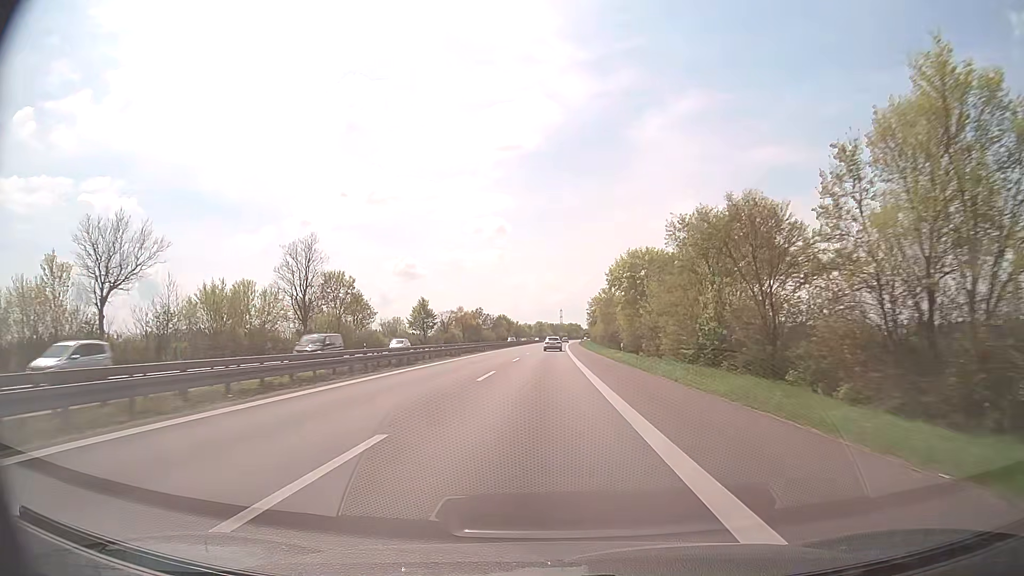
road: trunk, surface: asphalt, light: Day
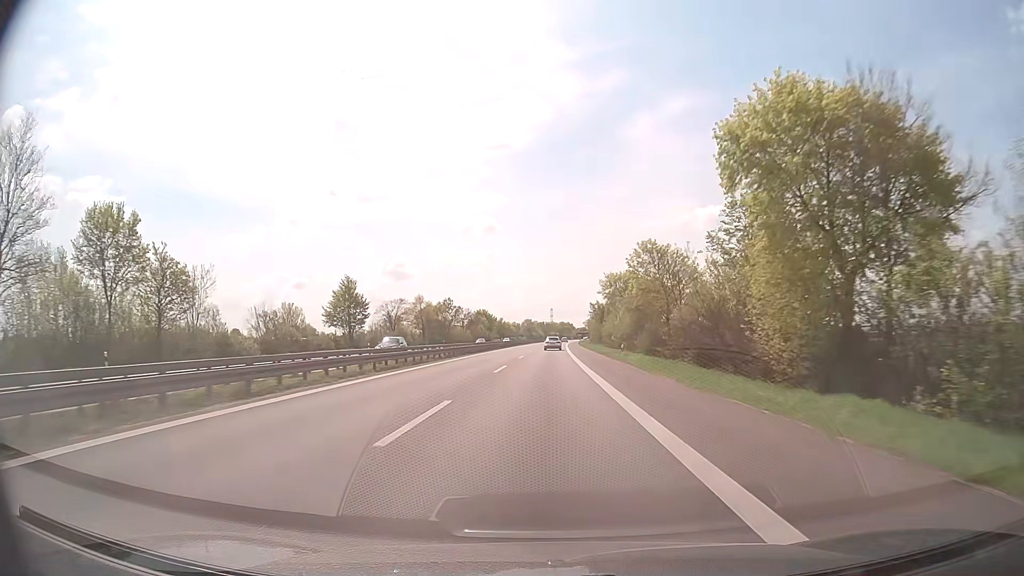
(+0.1, +49.2) m; +1°
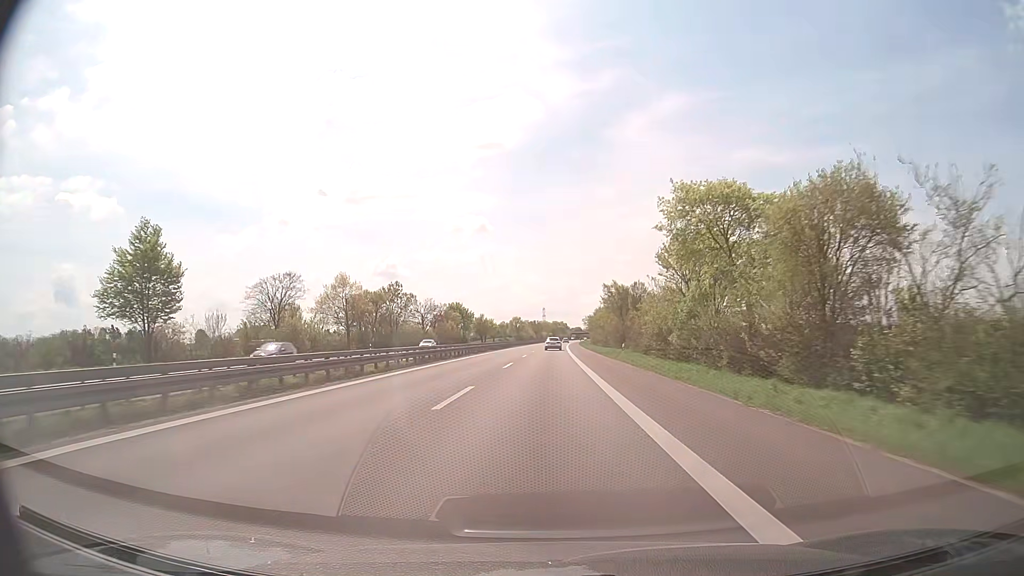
(+0.4, +49.9) m; +1°
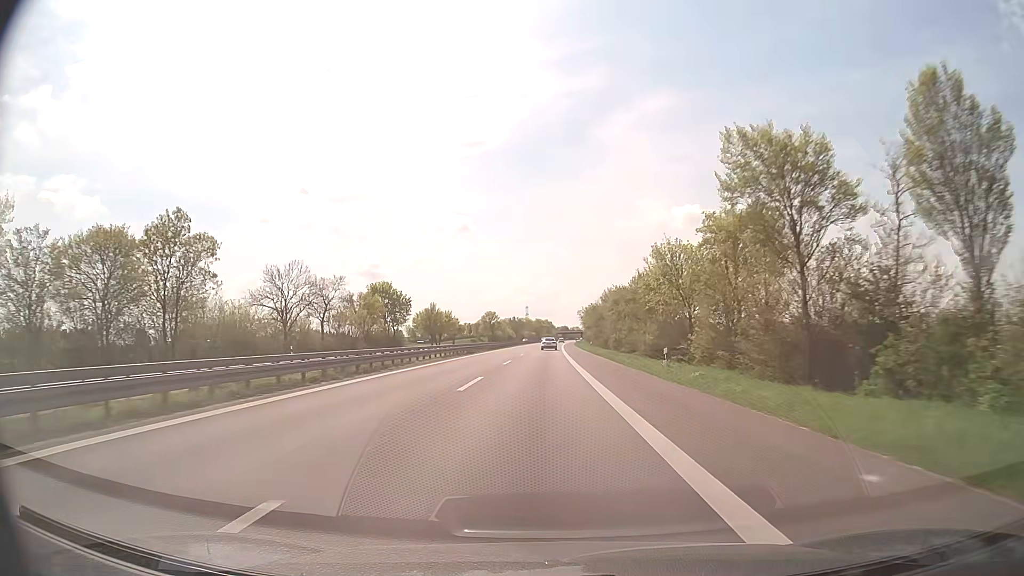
(+0.7, +67.8) m; +1°
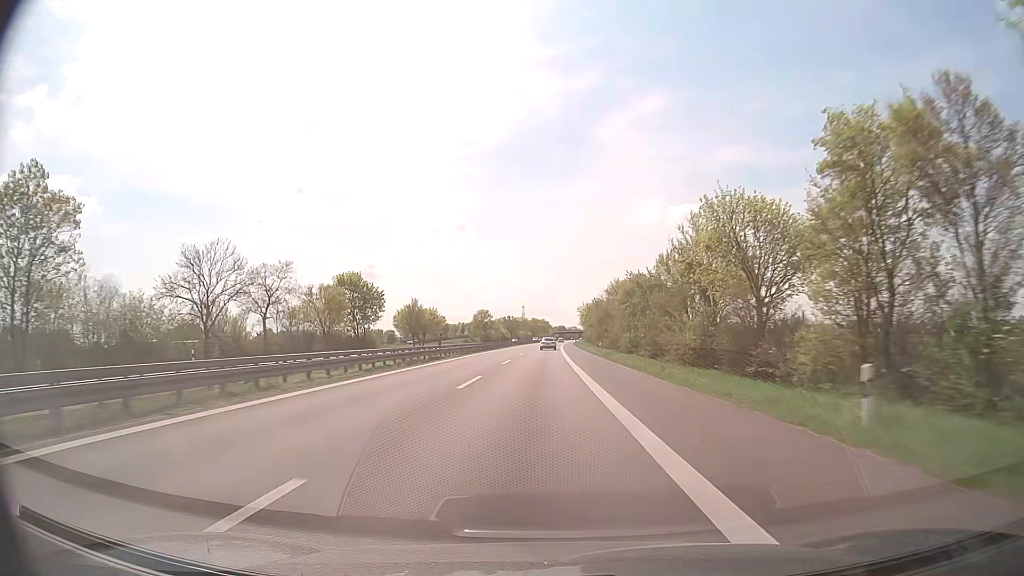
(0.0, +17.2) m; 0°
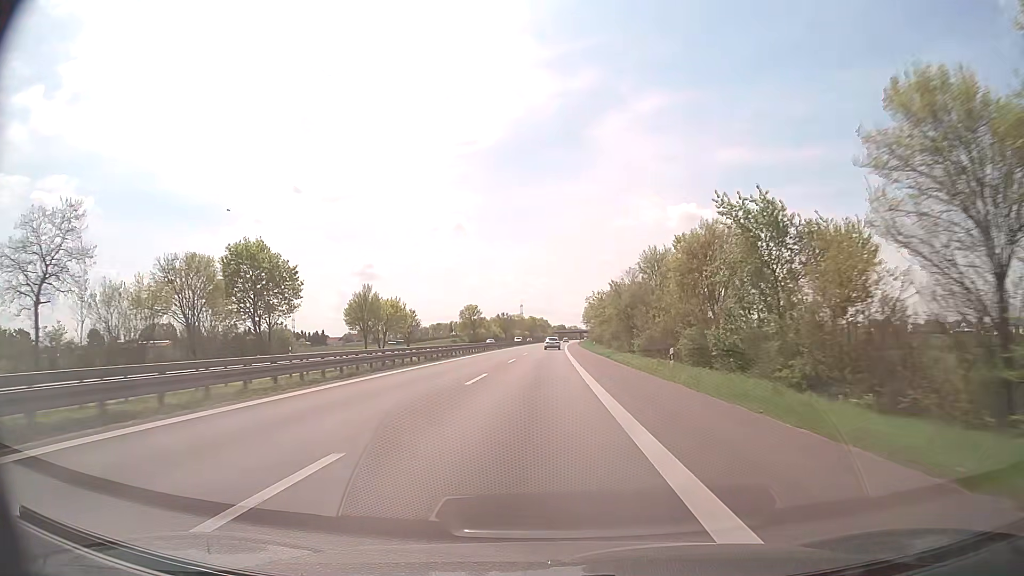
(+0.1, +34.8) m; 0°
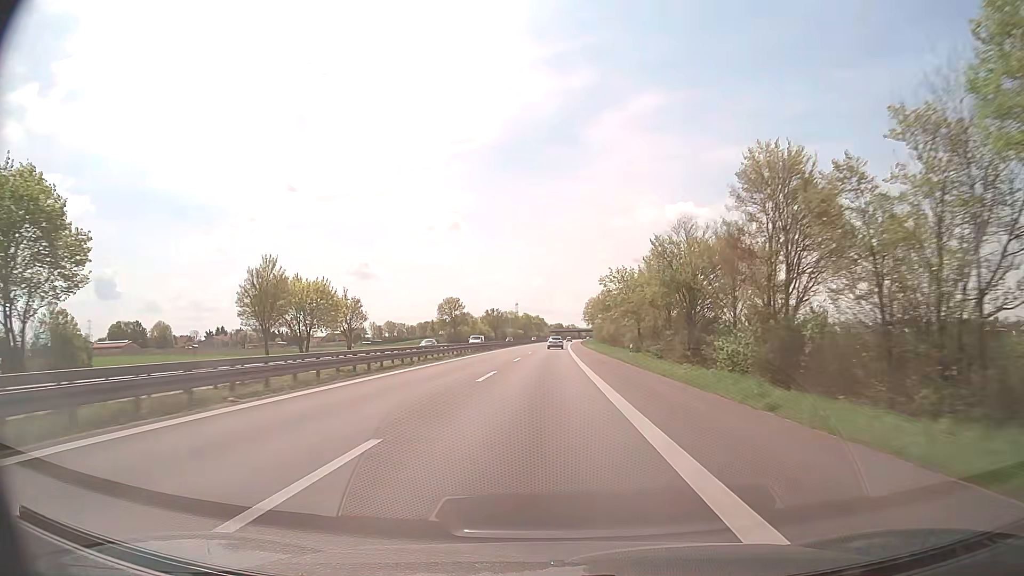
(+0.1, +35.1) m; 0°
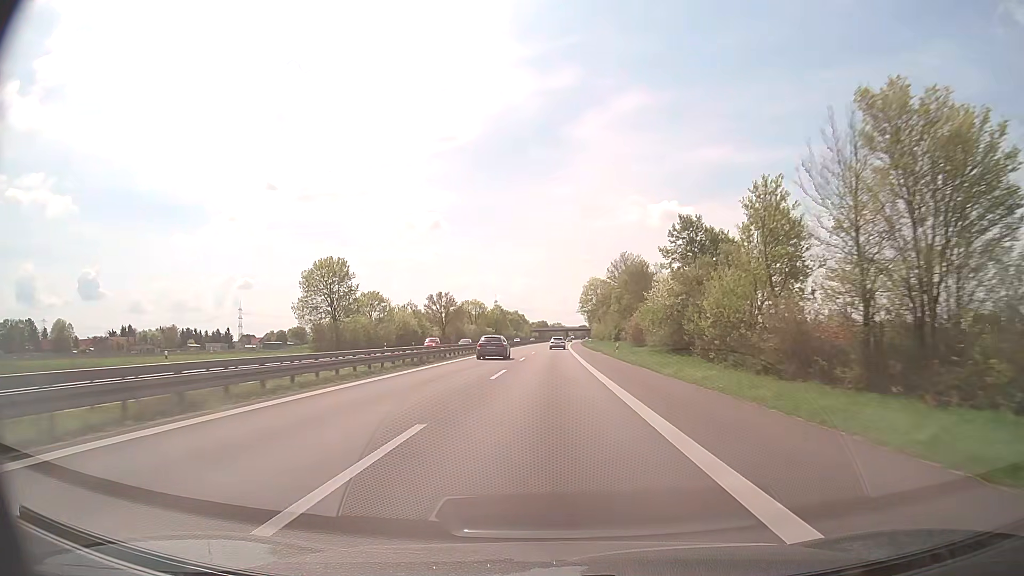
(+1.2, +88.9) m; +1°
(0, +10) (0, +20) (0, +30) (0, +40) (0, +50) (+1, +60) (+1, +70) (+1, +80) (+1, +90) (+2, +100) m
